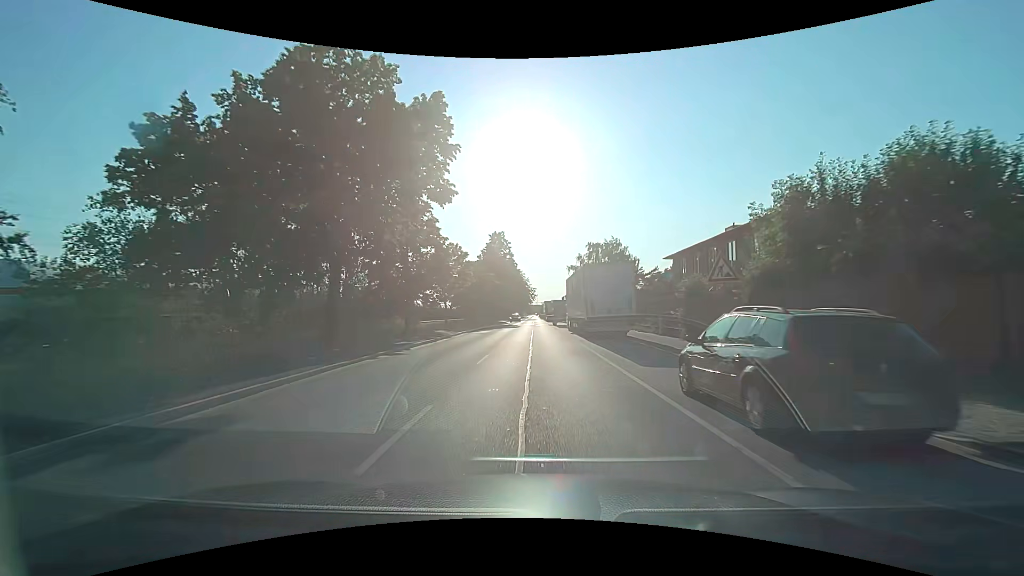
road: secondary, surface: asphalt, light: Day
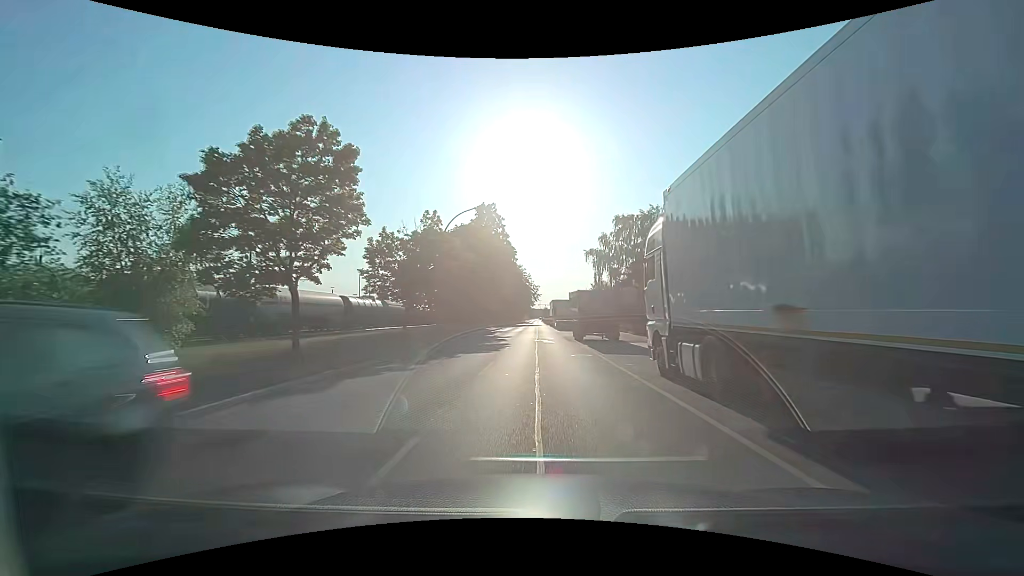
(-0.2, +28.9) m; 0°
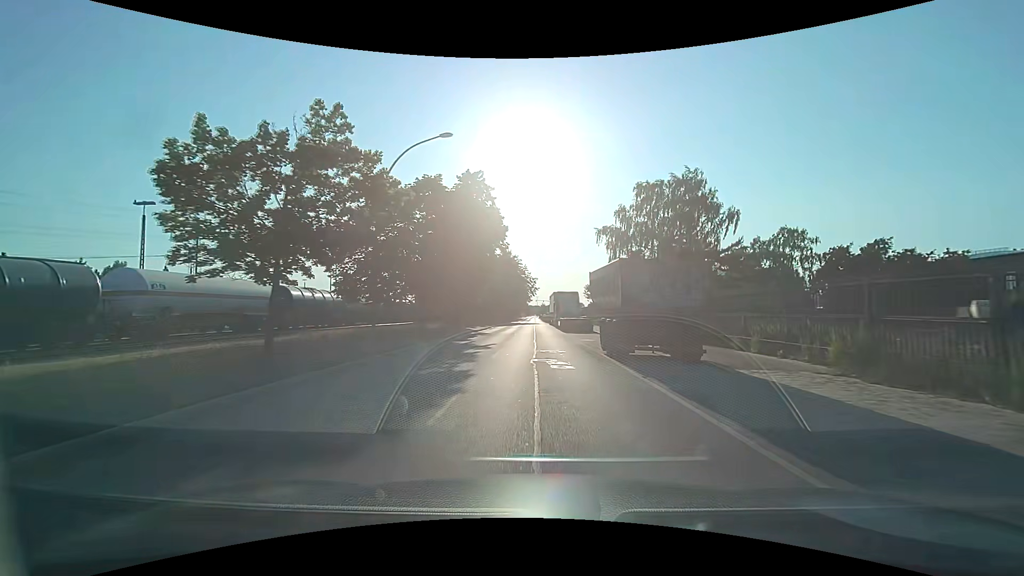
(-0.1, +14.7) m; 0°
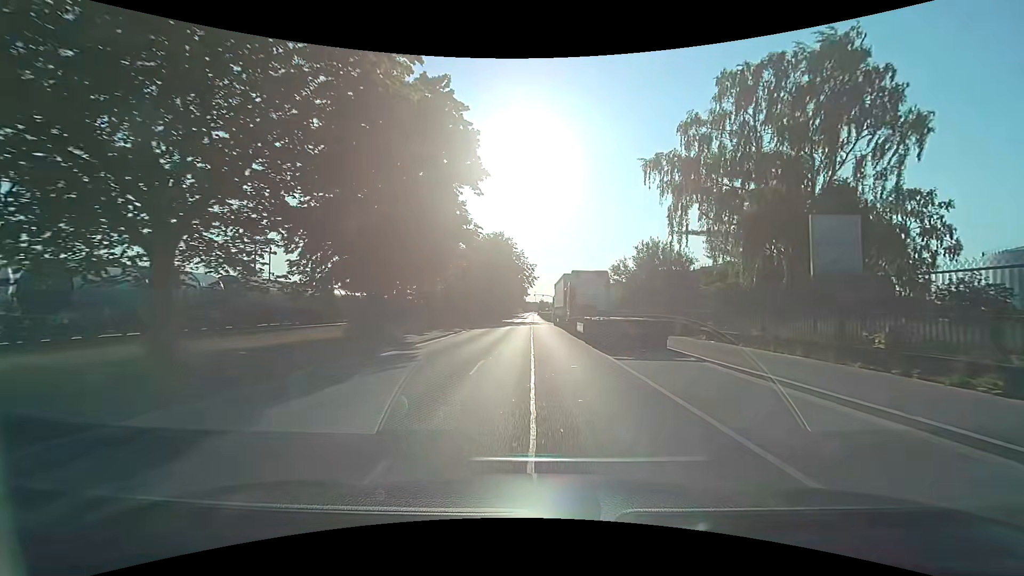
(0.0, +22.6) m; 0°
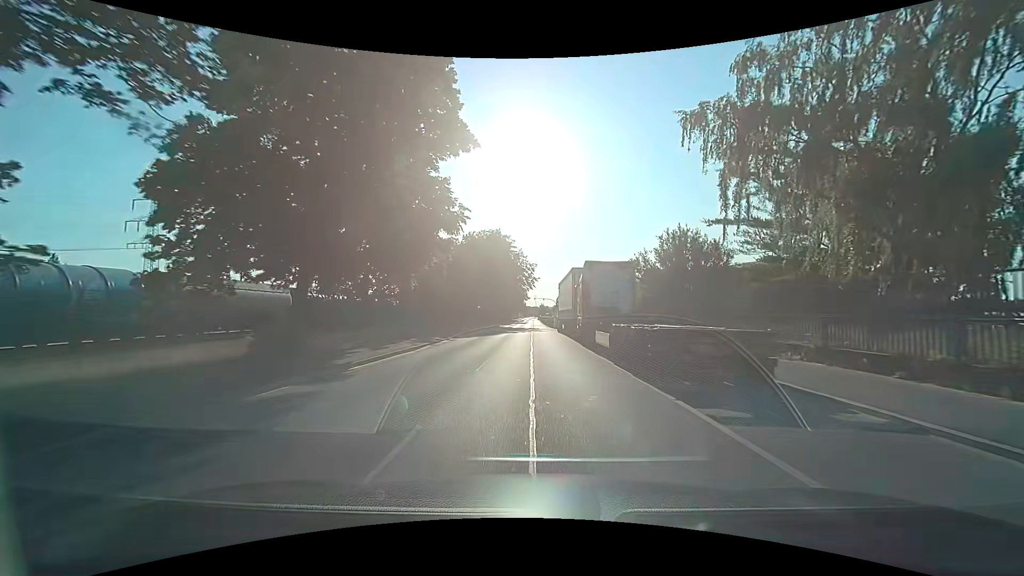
(+0.1, +7.7) m; 0°
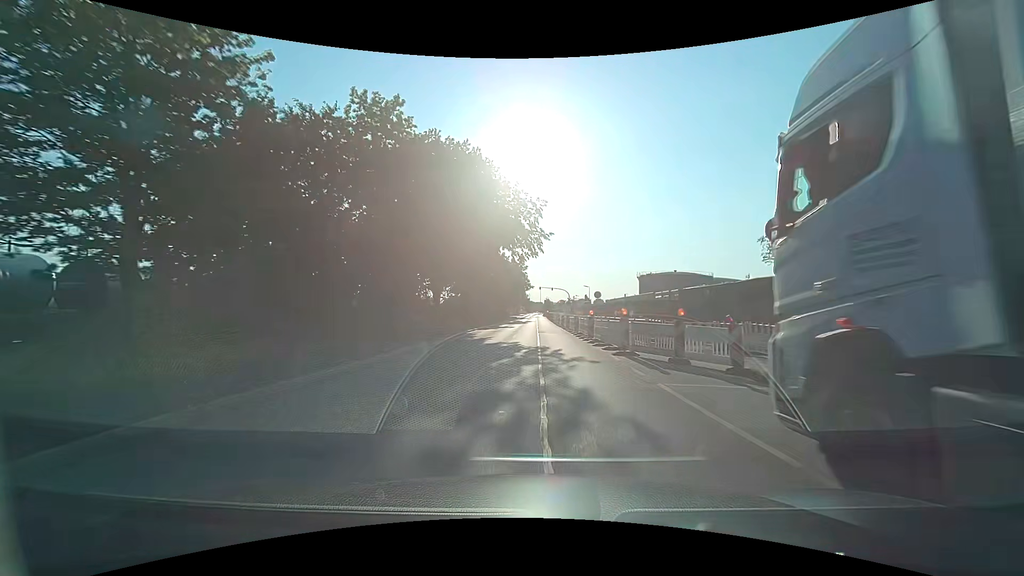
(-0.2, +39.4) m; 0°
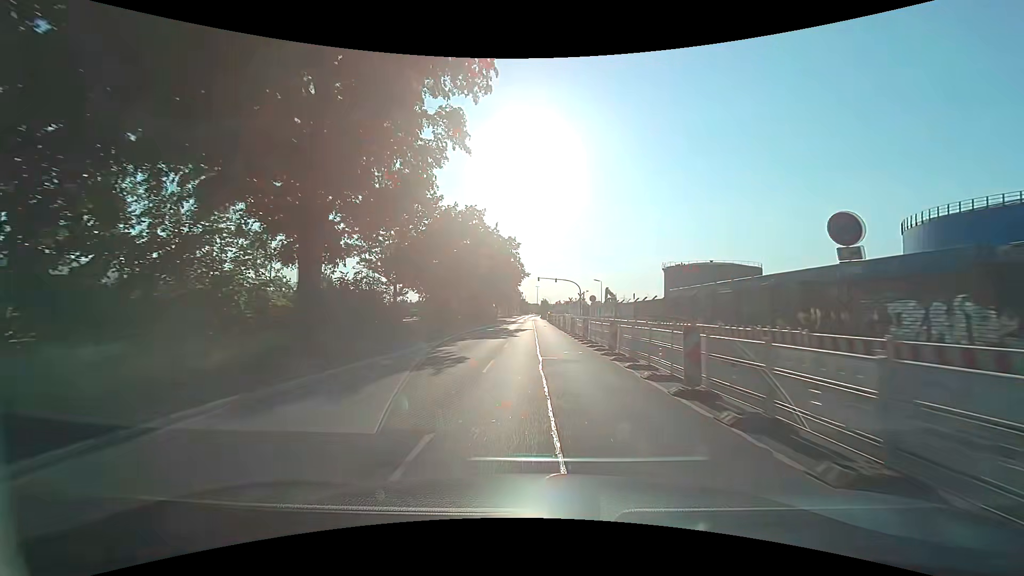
(-0.3, +33.6) m; 0°
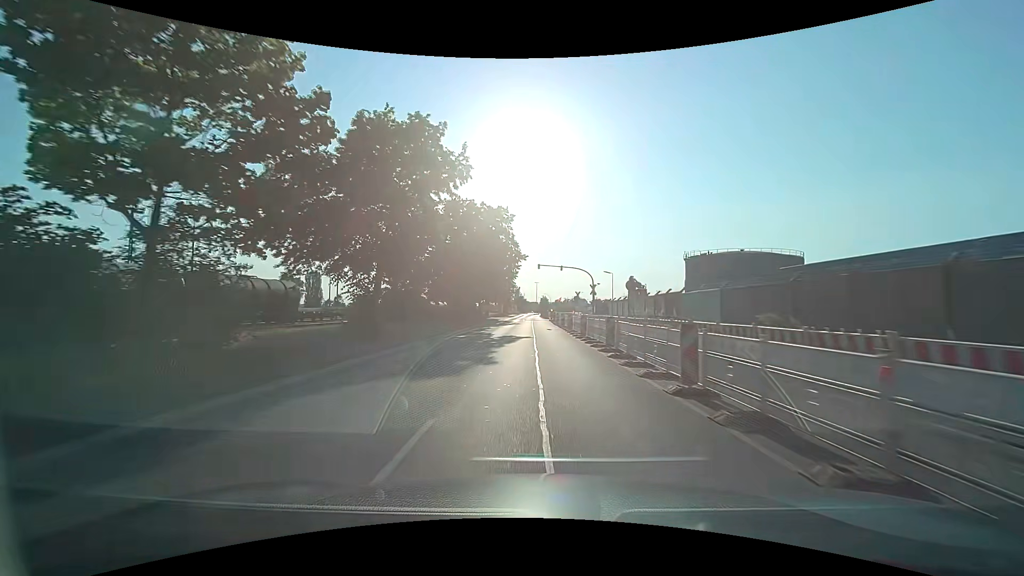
(0.0, +17.7) m; 0°
(0, +10) (0, +20) (0, +30) (0, +40) (0, +50) (0, +60) (0, +70) (0, +80) (0, +90) (0, +100) m
